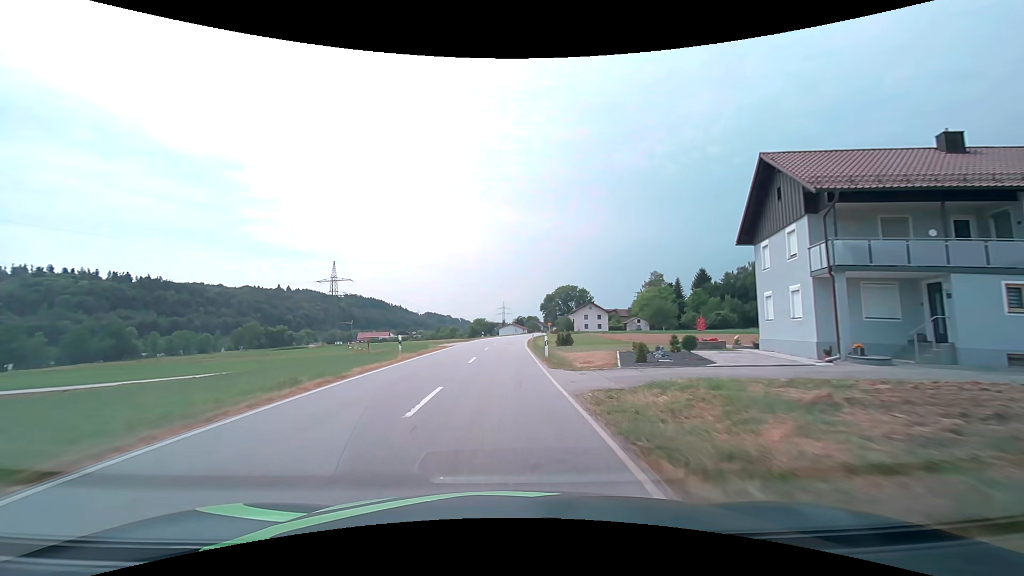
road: secondary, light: Day
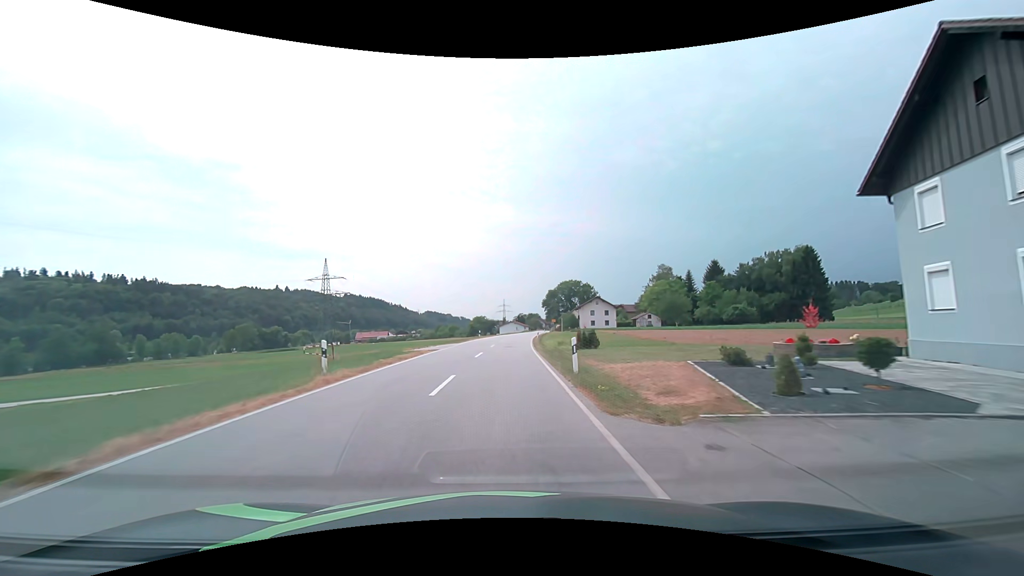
(0.0, +9.9) m; 0°
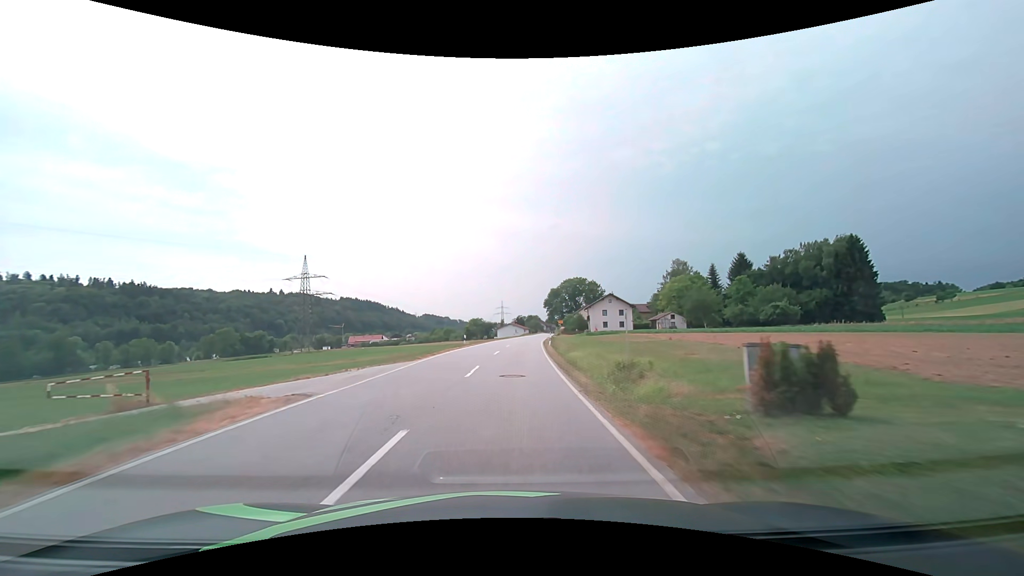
(0.0, +19.1) m; 0°
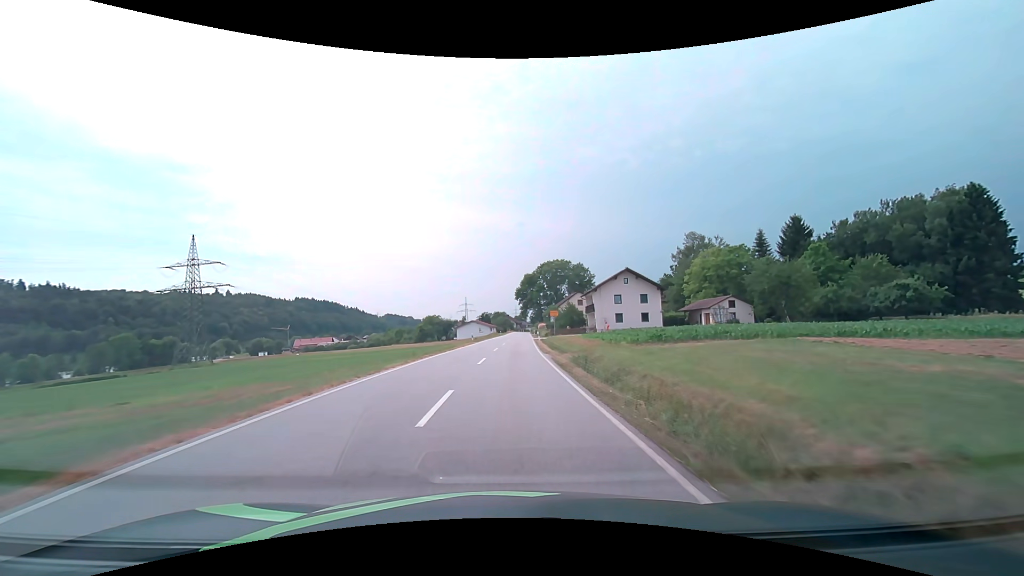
(+1.2, +43.6) m; +4°
(0, +10) (0, +20) (+1, +30) (+1, +40) (+1, +50) (+2, +60) (+2, +70) (+3, +80) (+3, +90) (+3, +100) m
